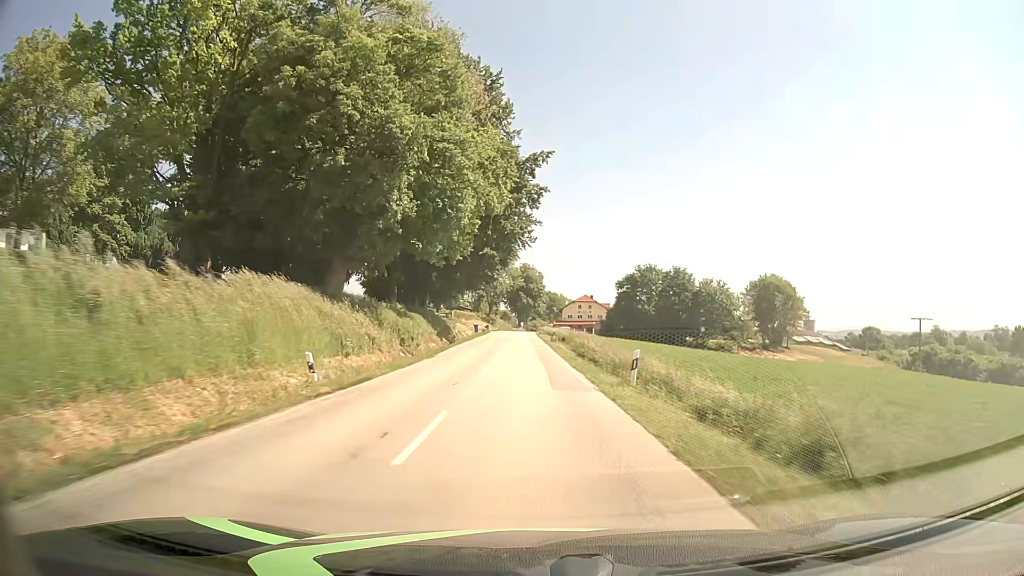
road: secondary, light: Day
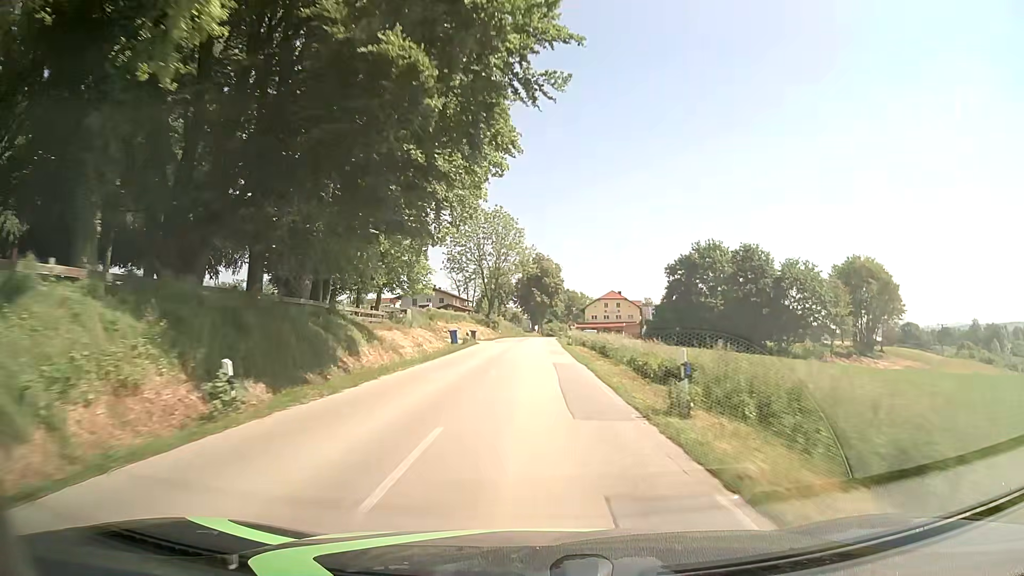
(-0.5, +37.9) m; -1°
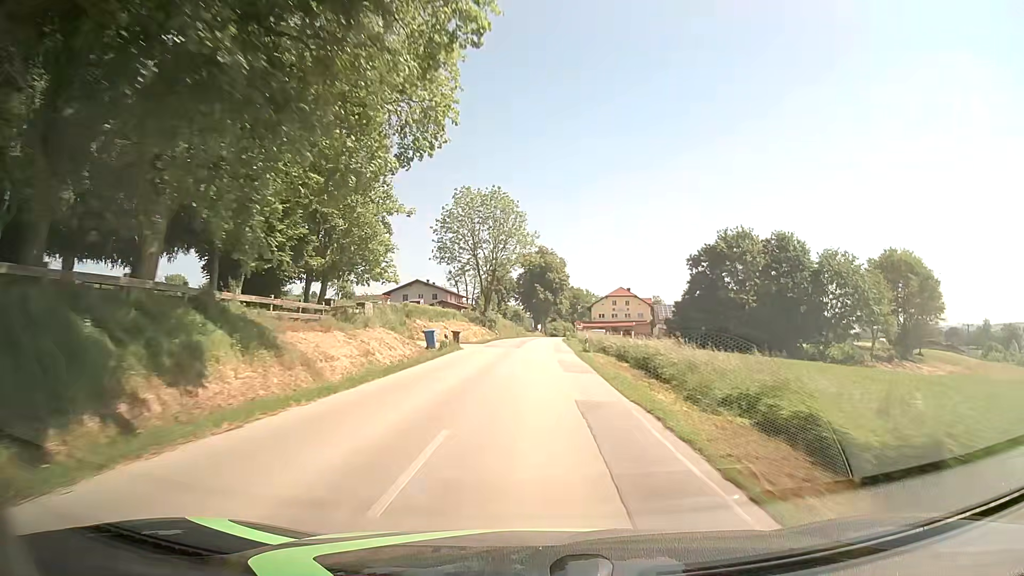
(-0.1, +12.2) m; -1°
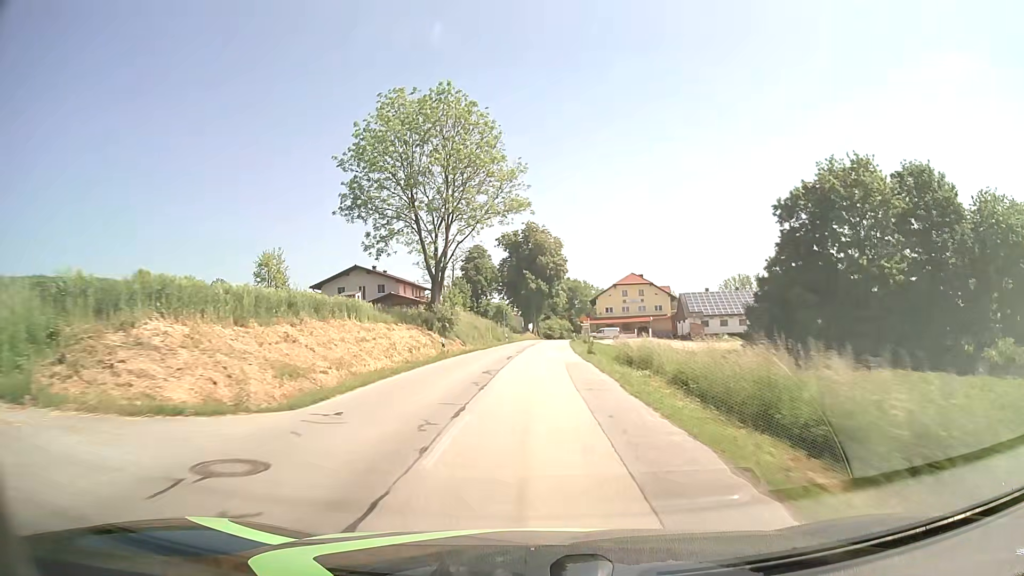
(+0.6, +34.4) m; +1°
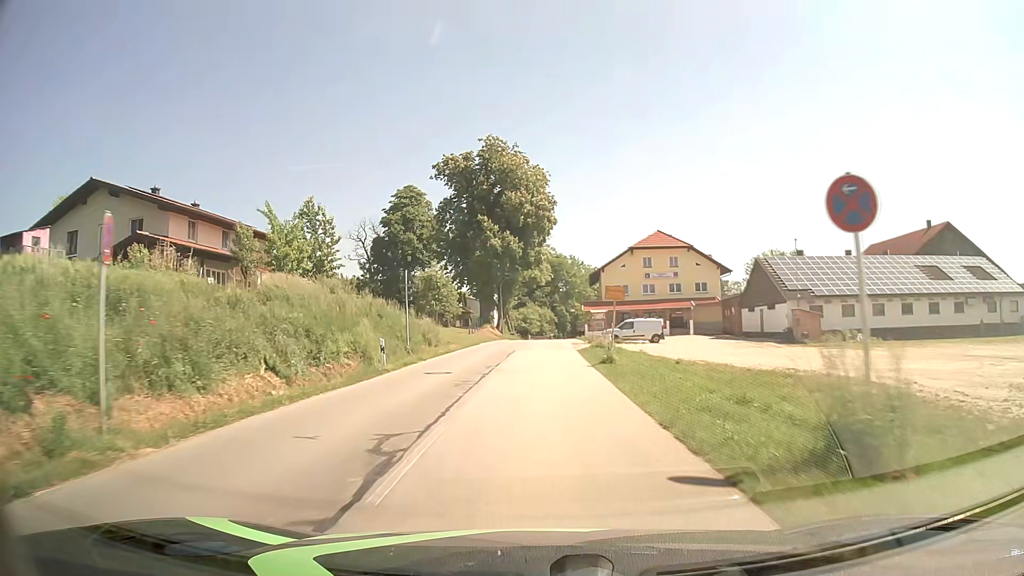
(+0.8, +49.2) m; +2°
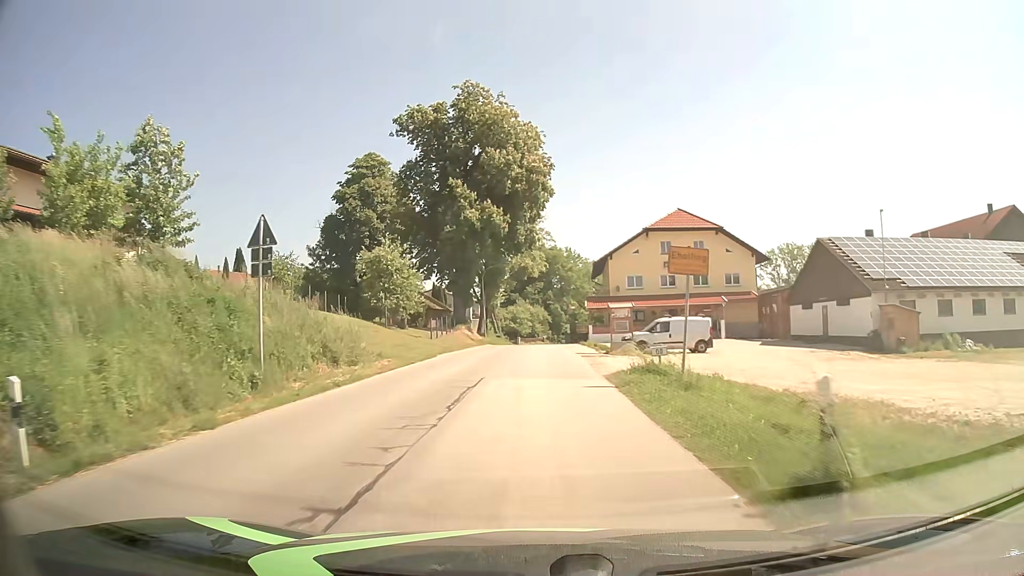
(+0.1, +16.0) m; +1°
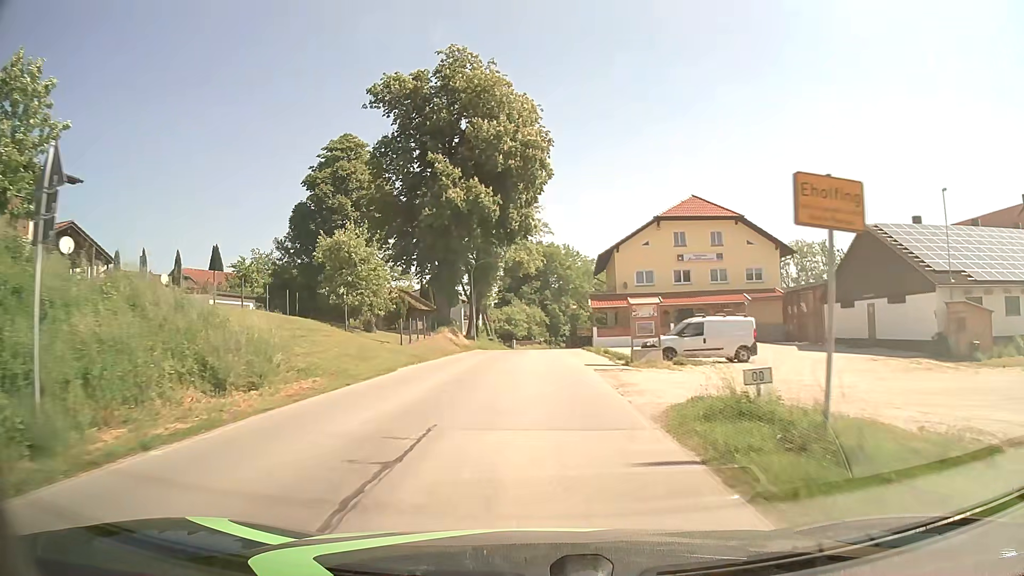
(0.0, +7.6) m; 0°
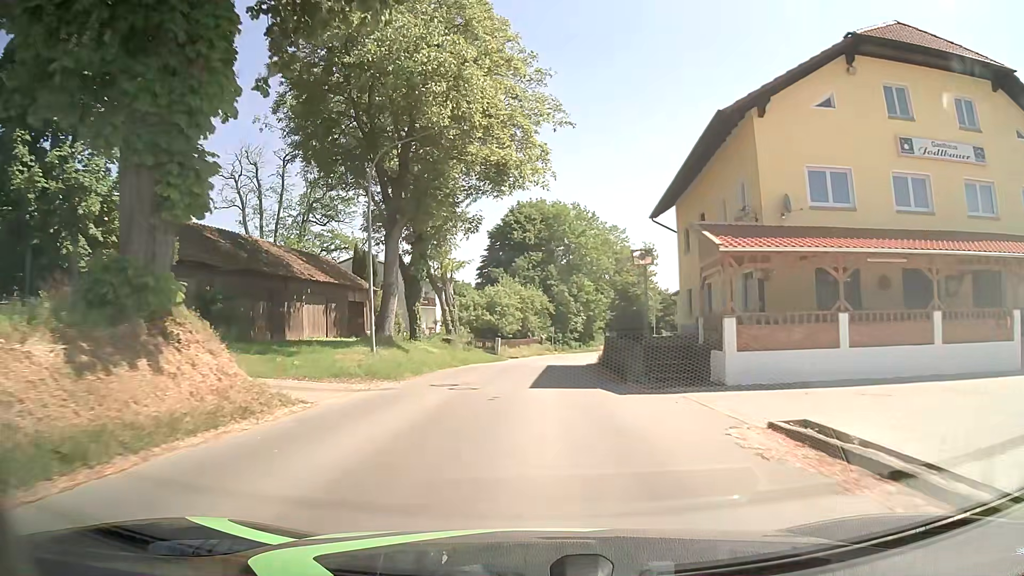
(0.0, +35.9) m; 0°
(0, +10) (0, +20) (+1, +30) (+1, +40) (+3, +50) (+4, +60) (+6, +70) (+10, +79) (+14, +88) (+18, +97) m
